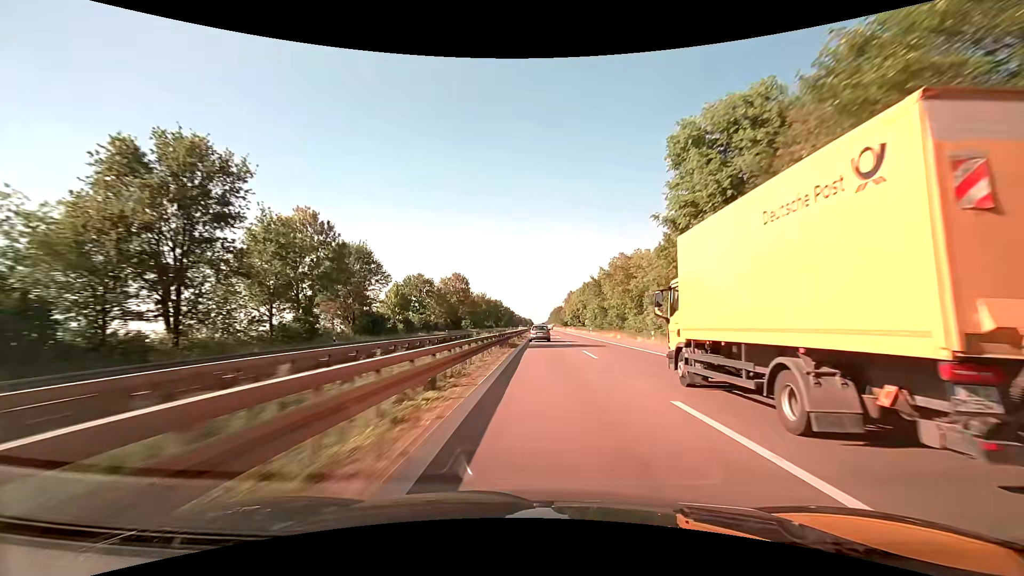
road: trunk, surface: asphalt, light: Day
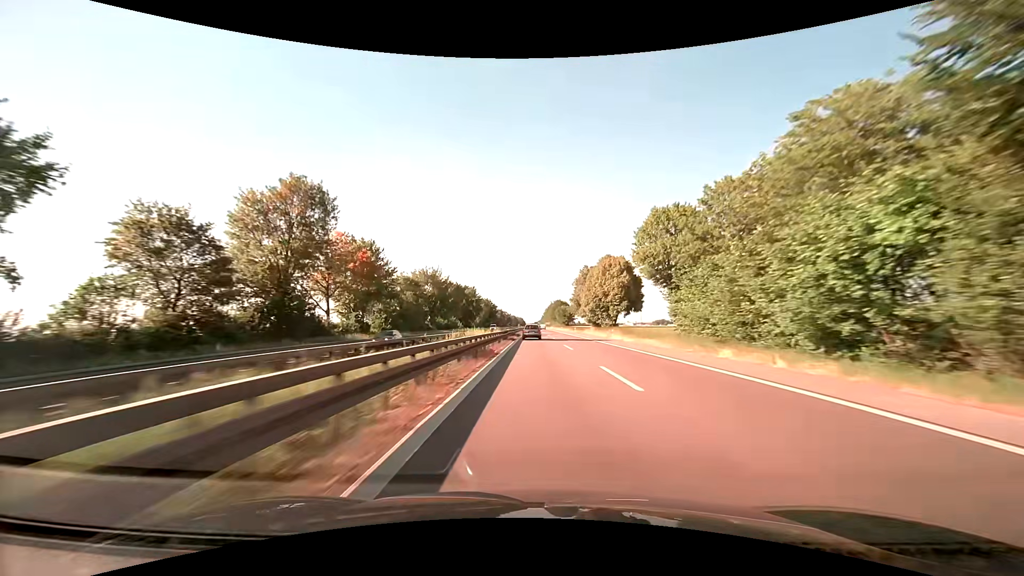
(+0.6, +82.8) m; +1°
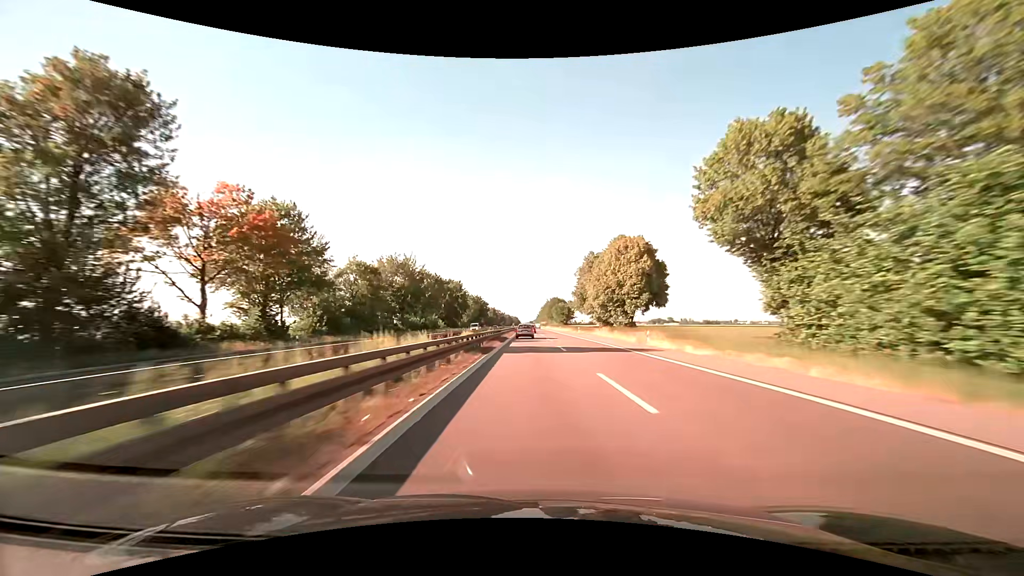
(+0.1, +20.7) m; +1°
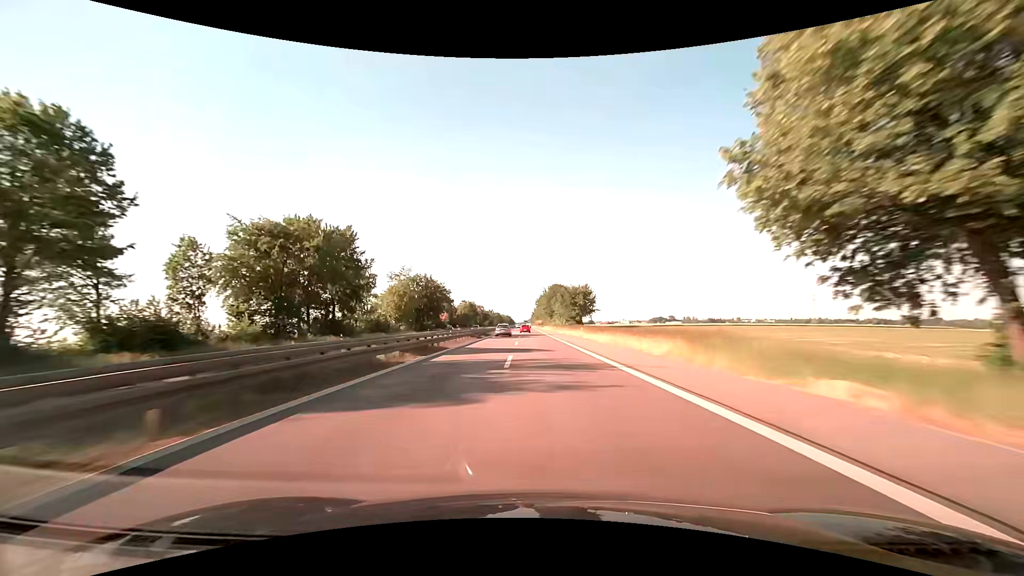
(+1.1, +82.3) m; +1°
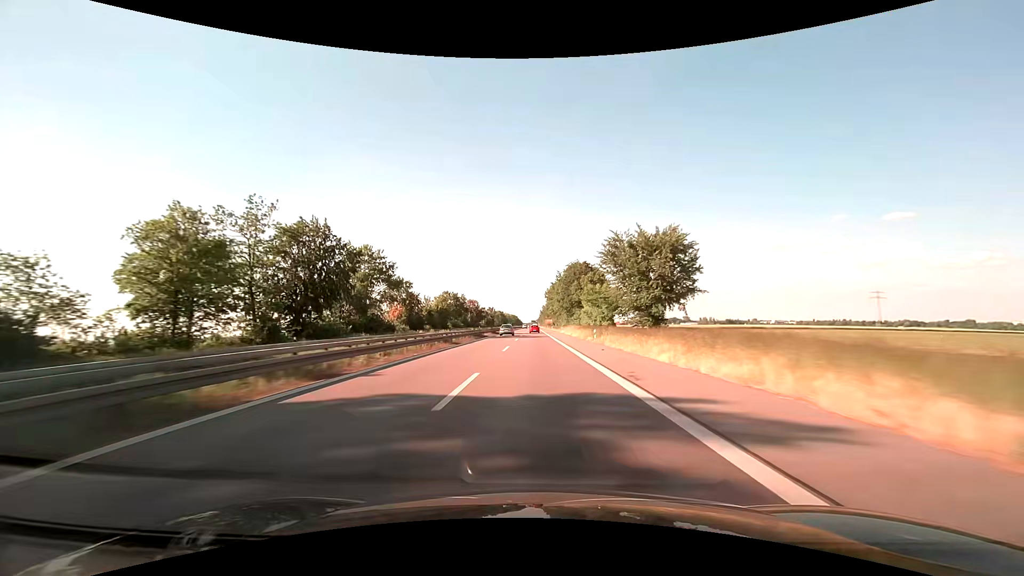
(-0.6, +61.8) m; -1°
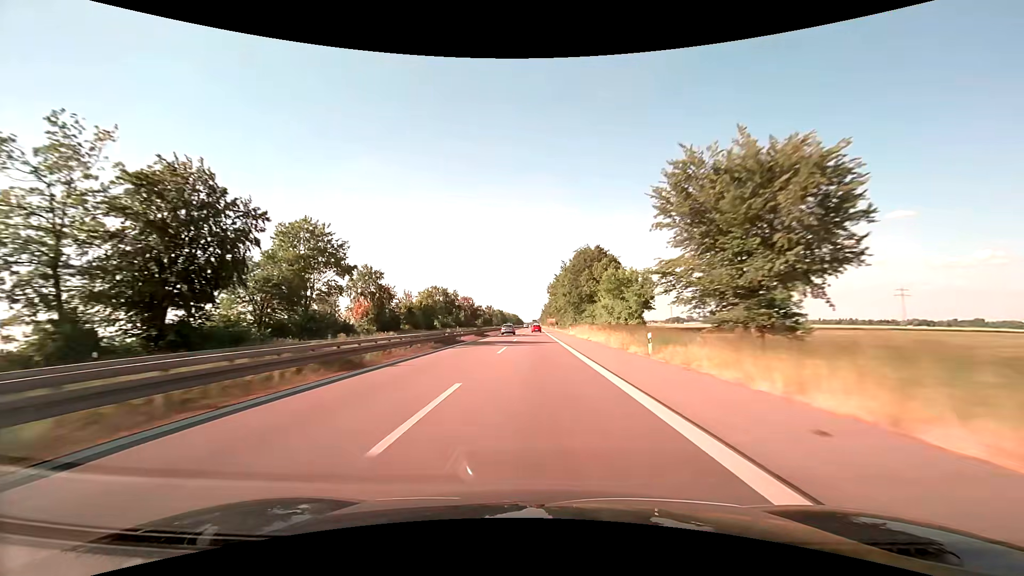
(0.0, +20.7) m; 0°
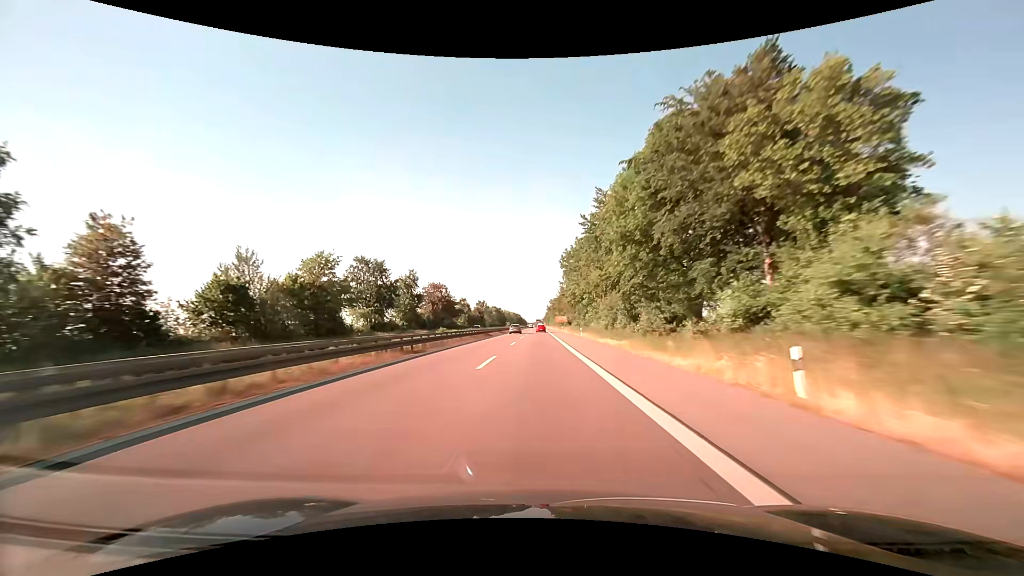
(-0.2, +62.2) m; 0°
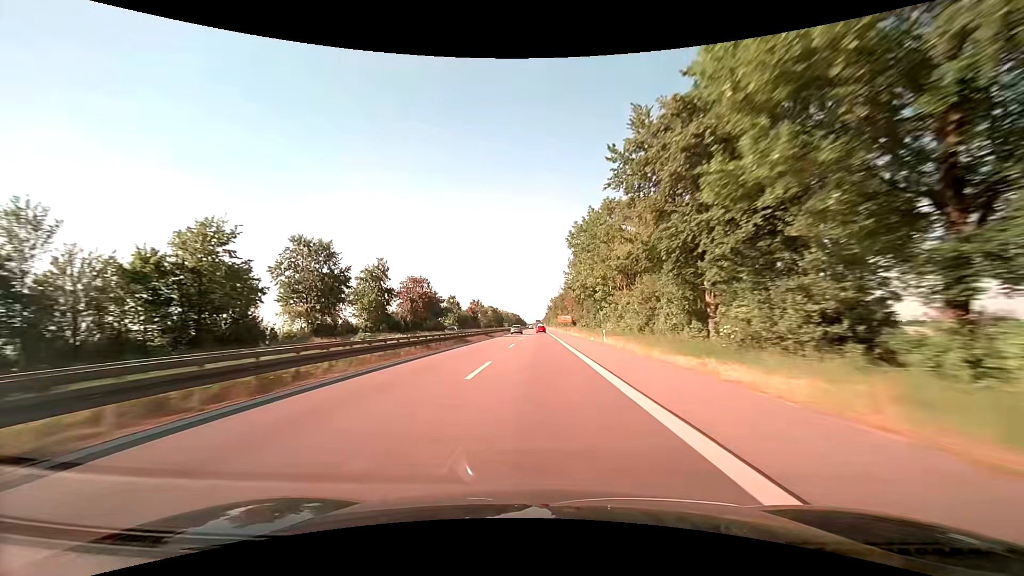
(0.0, +20.8) m; 0°
(0, +10) (0, +20) (0, +30) (0, +40) (0, +50) (0, +60) (0, +70) (0, +80) (0, +90) (0, +100) m
